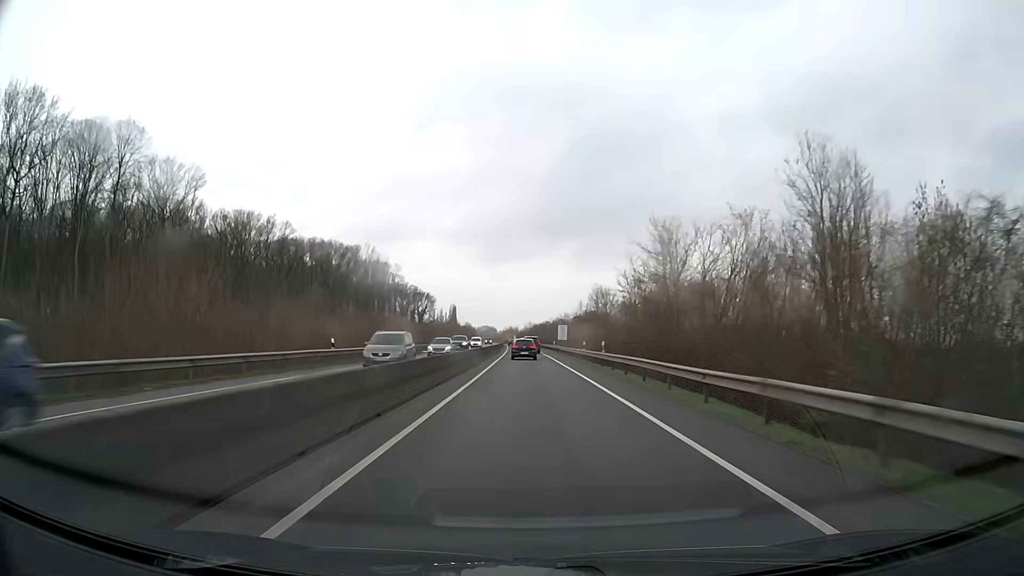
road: trunk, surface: asphalt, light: Day
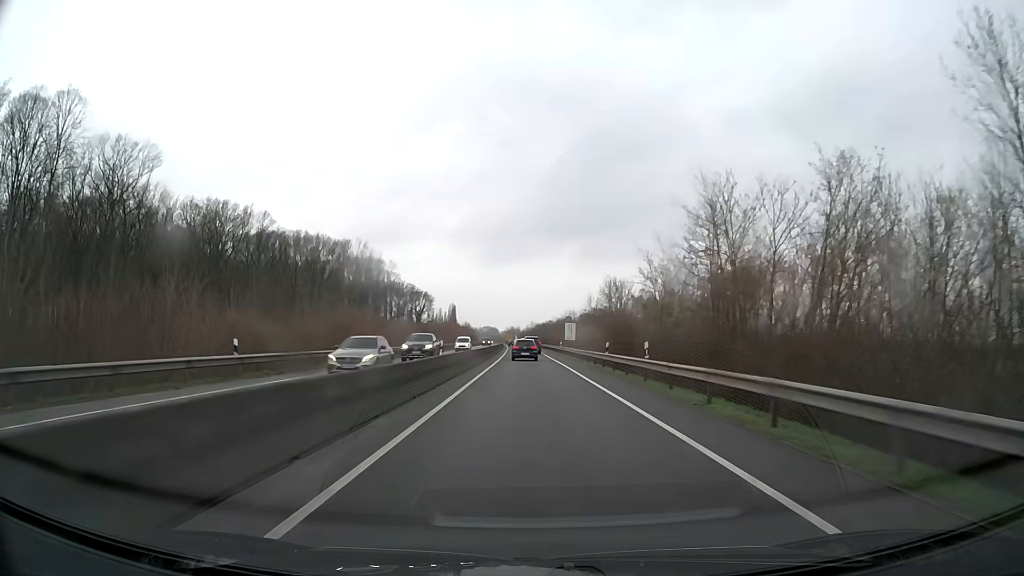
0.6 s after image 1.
(0.0, +12.4) m; 0°
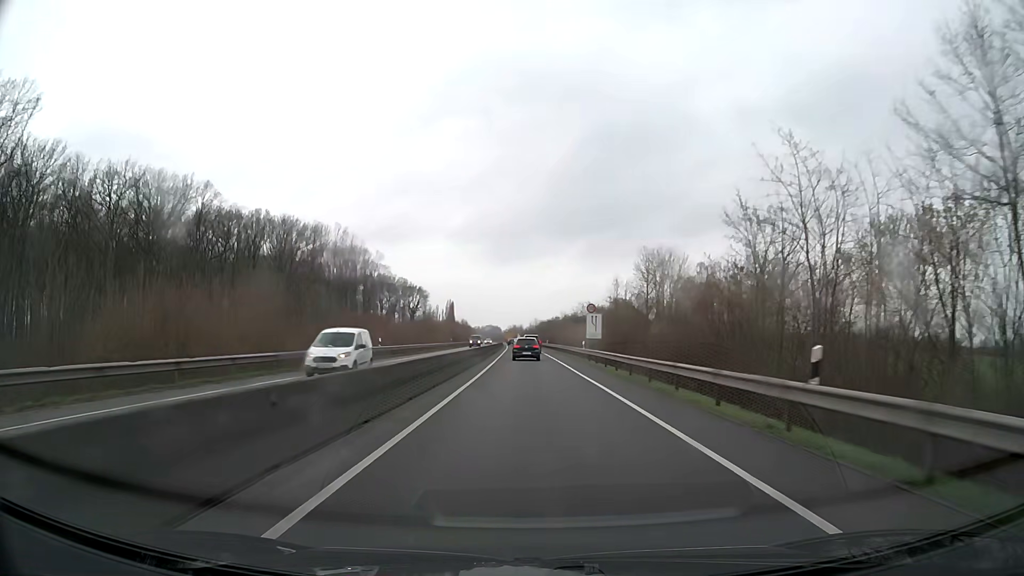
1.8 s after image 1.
(-0.1, +24.8) m; 0°
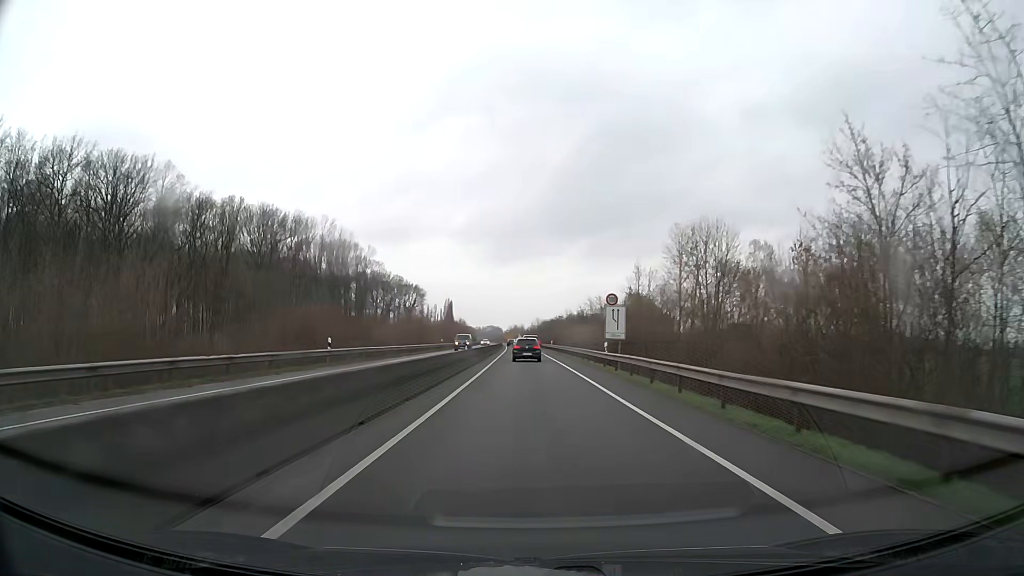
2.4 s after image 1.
(0.0, +12.4) m; 0°
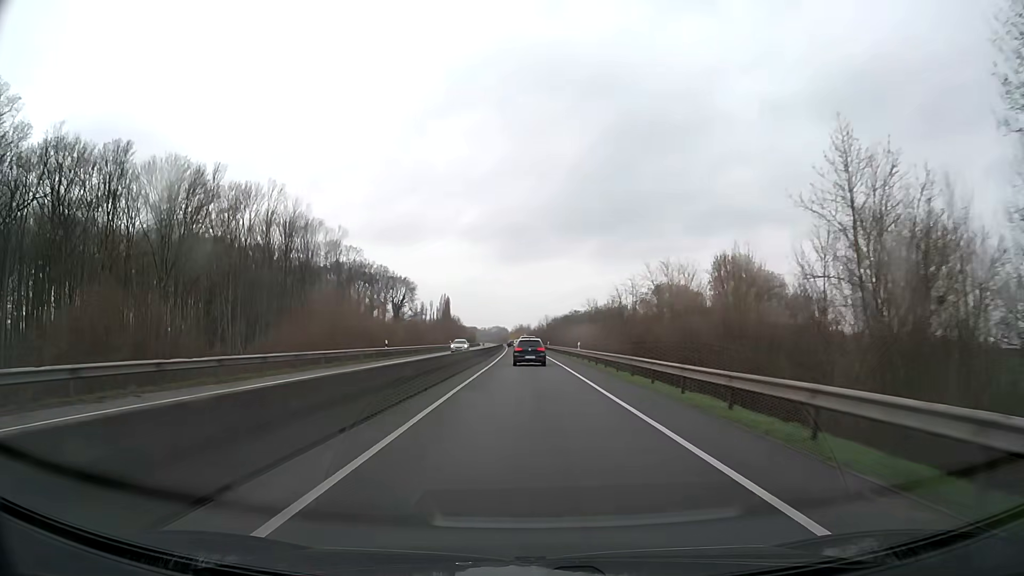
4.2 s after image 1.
(-0.1, +37.0) m; 0°
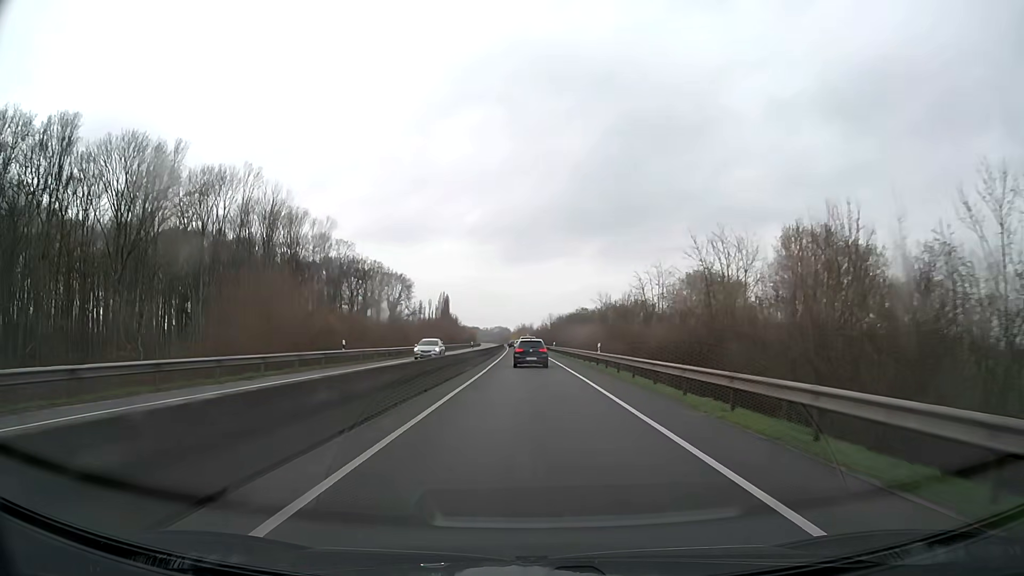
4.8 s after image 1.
(0.0, +12.2) m; 0°
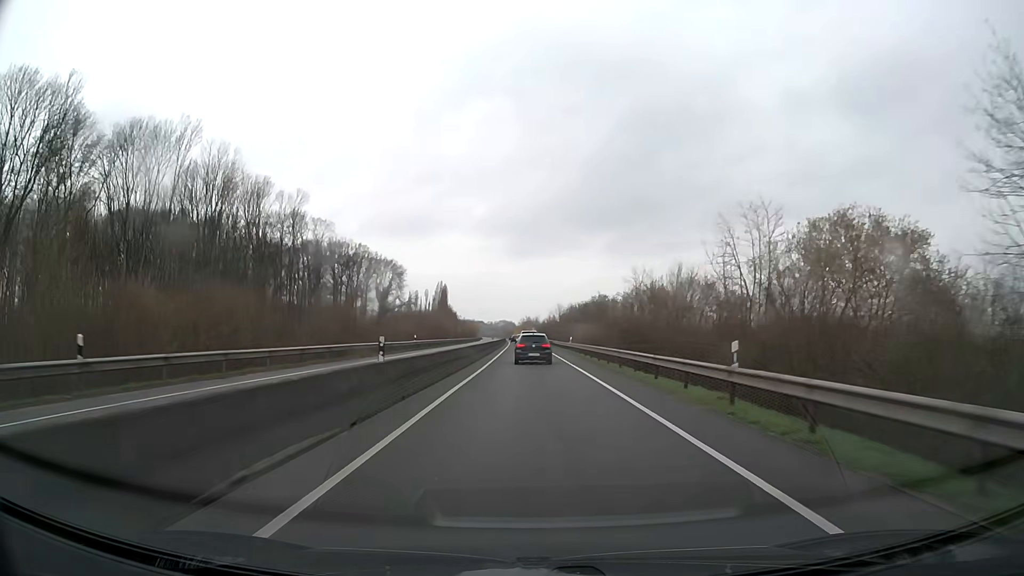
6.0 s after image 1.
(-0.1, +23.7) m; -1°
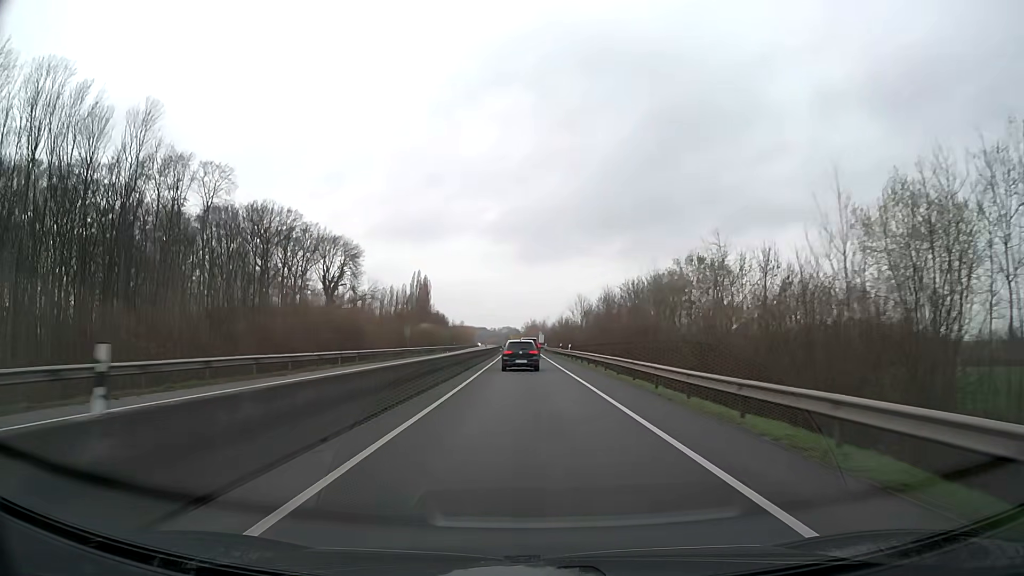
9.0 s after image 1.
(-0.1, +57.5) m; 0°
(0, +10) (0, +20) (0, +30) (0, +40) (0, +50) (0, +60) (0, +70) (-1, +80) (-1, +90) (-1, +100) m
